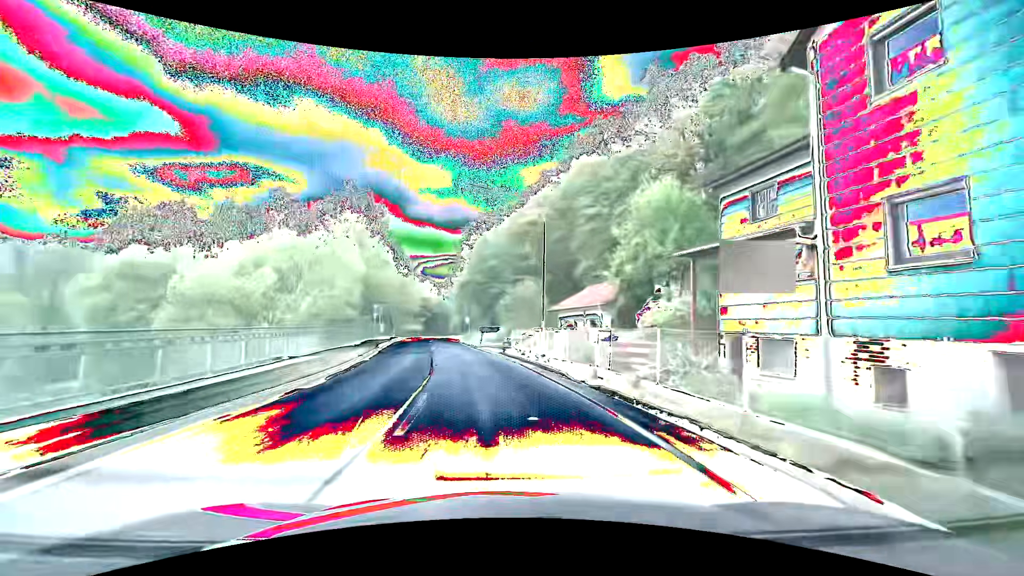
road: secondary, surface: asphalt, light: Day
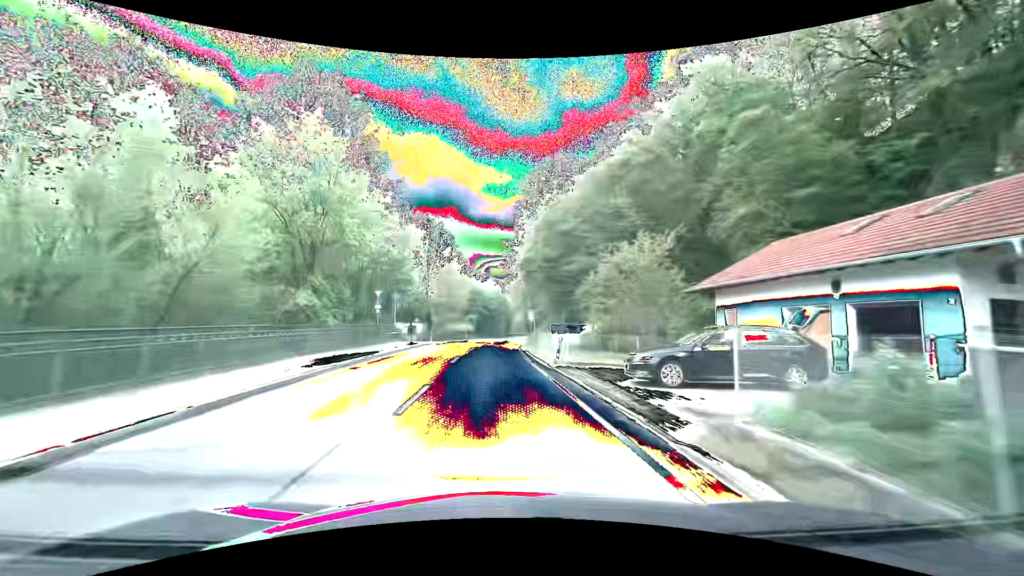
(-1.6, +22.7) m; -7°
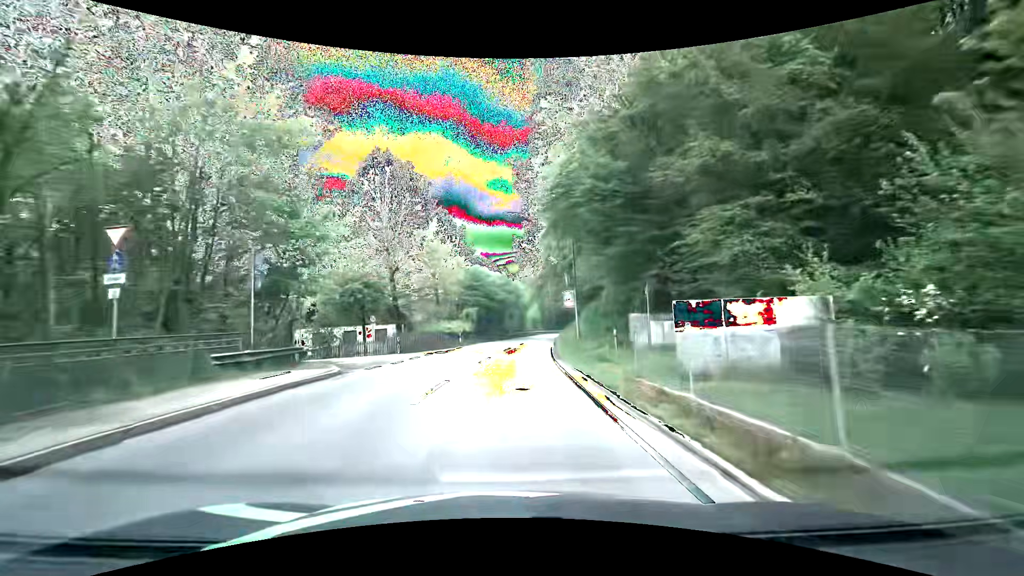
(-0.5, +22.9) m; -1°
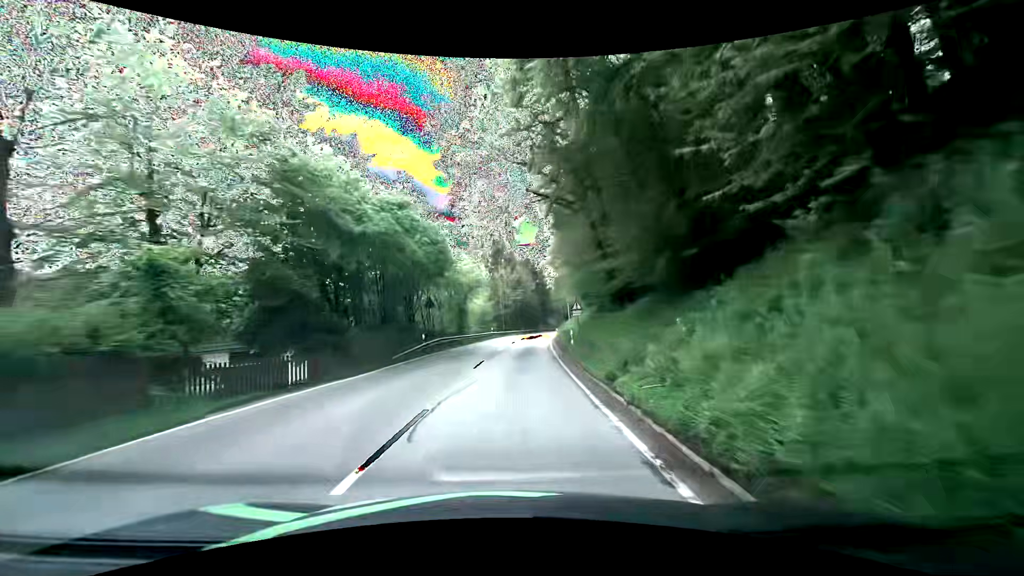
(+1.6, +38.8) m; +6°
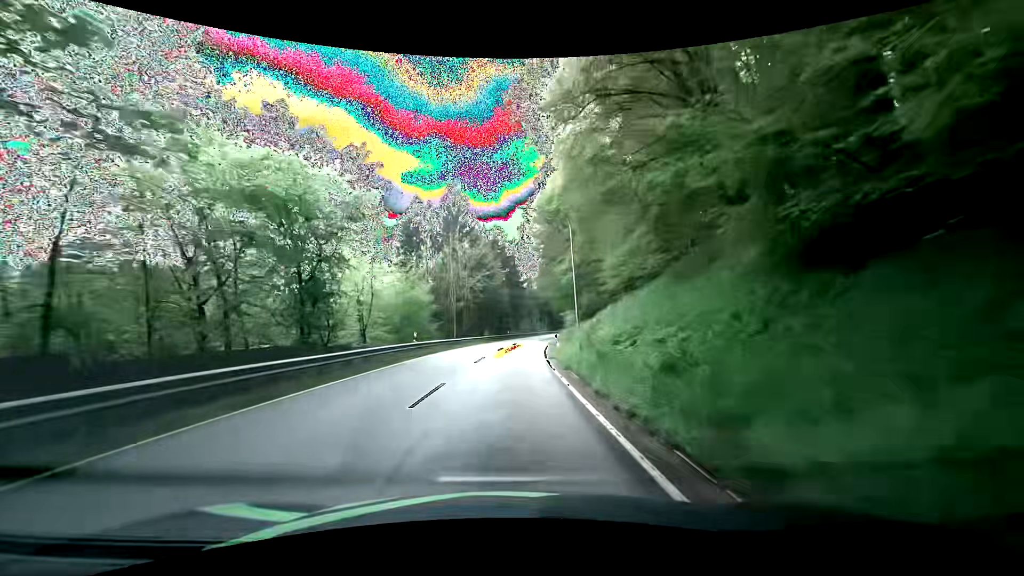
(+1.0, +31.5) m; +3°
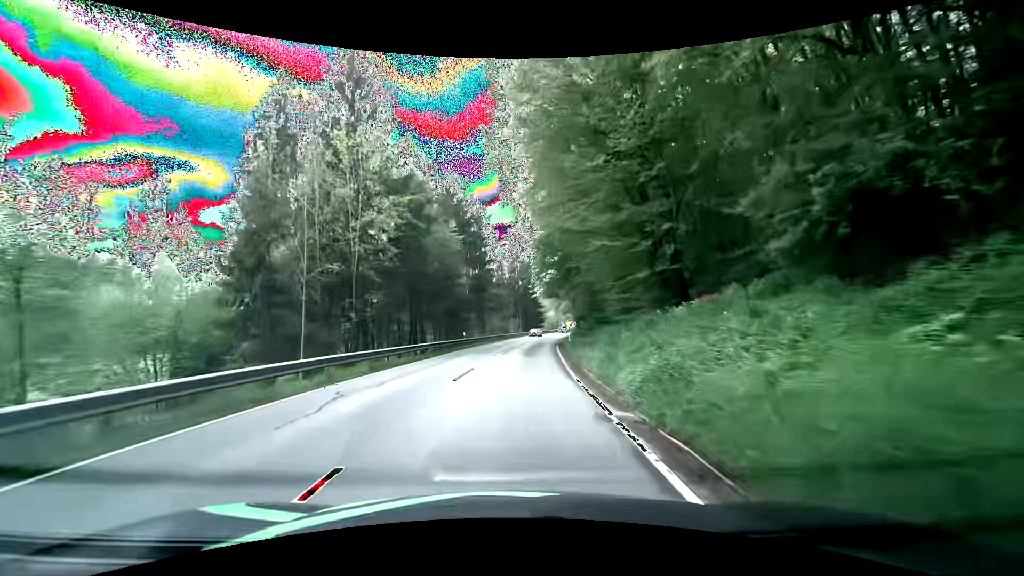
(+1.1, +31.7) m; +4°
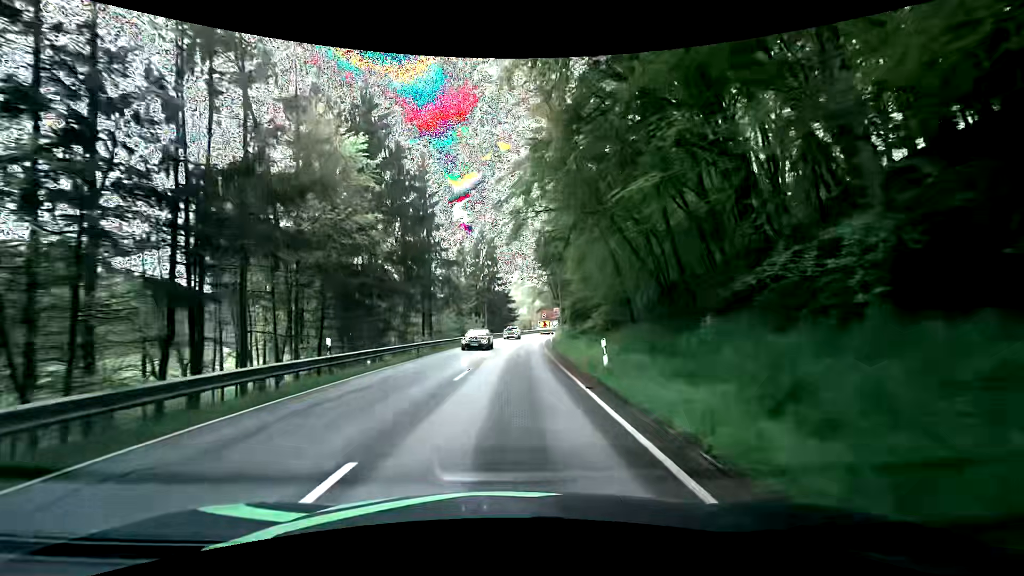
(+0.8, +23.8) m; +3°
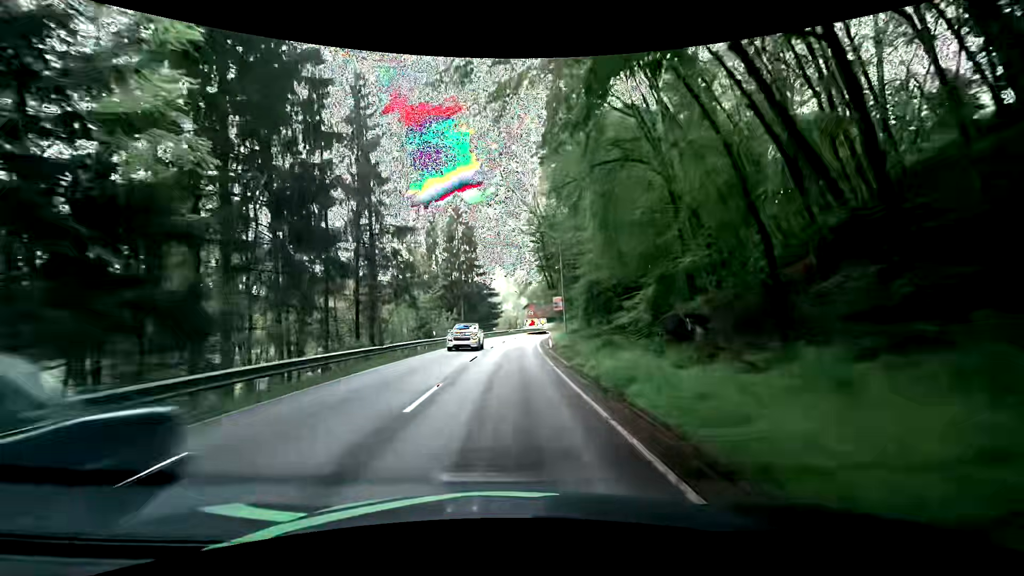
(+0.3, +15.9) m; +2°
(0, +10) (0, +20) (0, +30) (+1, +40) (+1, +50) (+2, +60) (+4, +70) (+6, +80) (+9, +89) (+12, +99) m
